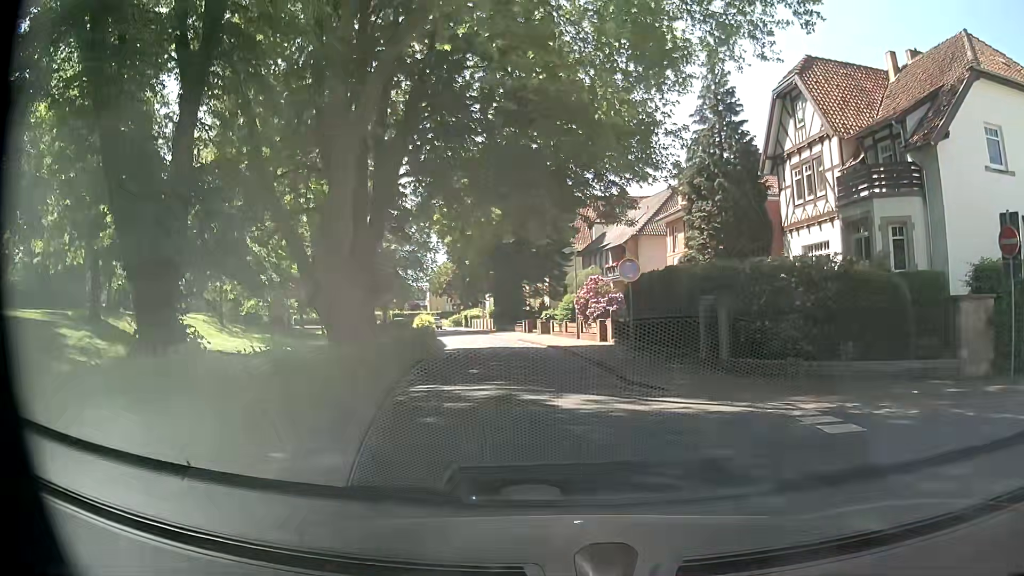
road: residential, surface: asphalt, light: Day
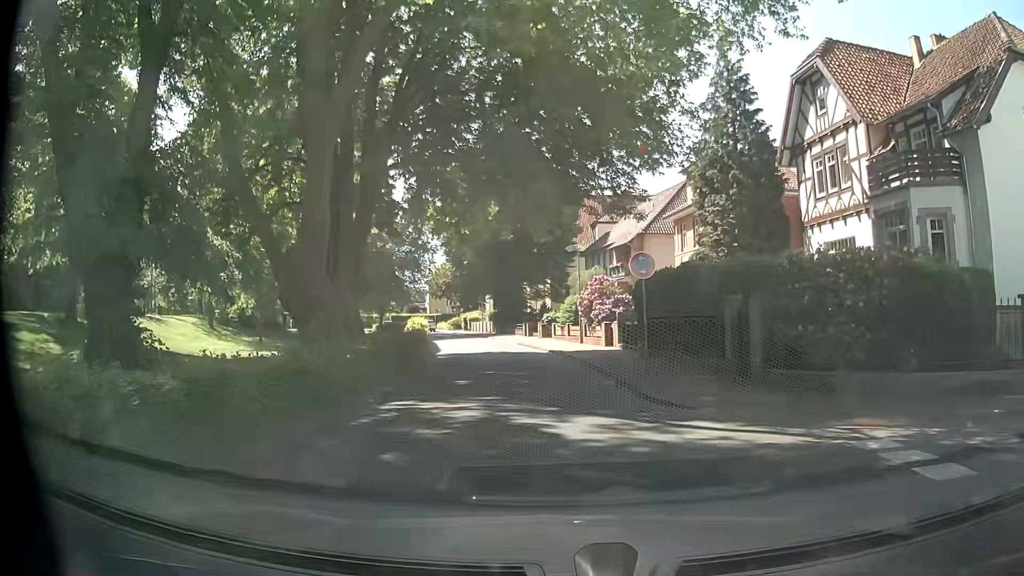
(0.0, +2.4) m; 0°
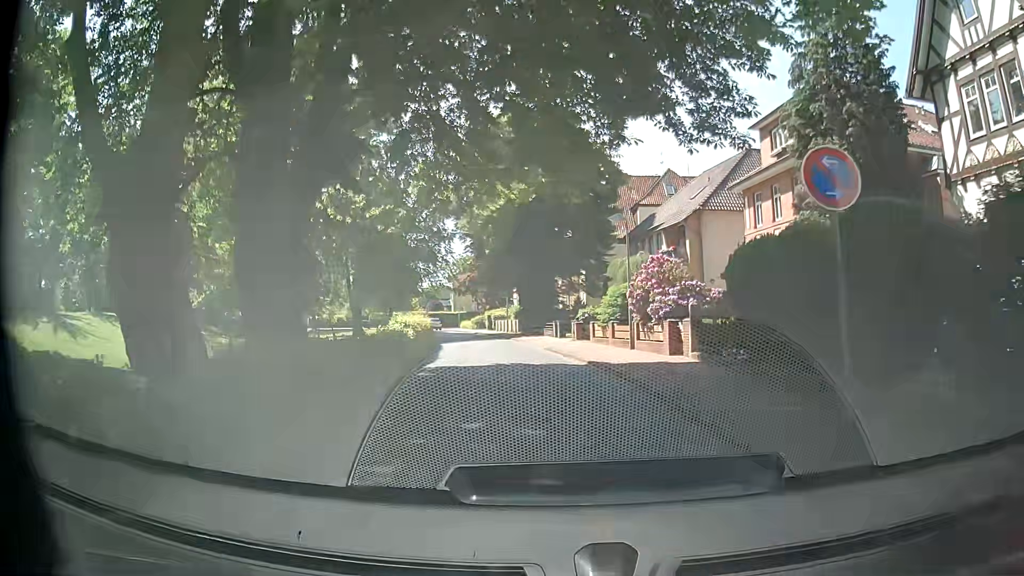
(-0.4, +9.6) m; -3°
(0, +10) (-1, +20) (-2, +30) (-4, +40) (-6, +50) (-8, +59) (-11, +69) (-13, +79) (-16, +88) (-19, +98) m
